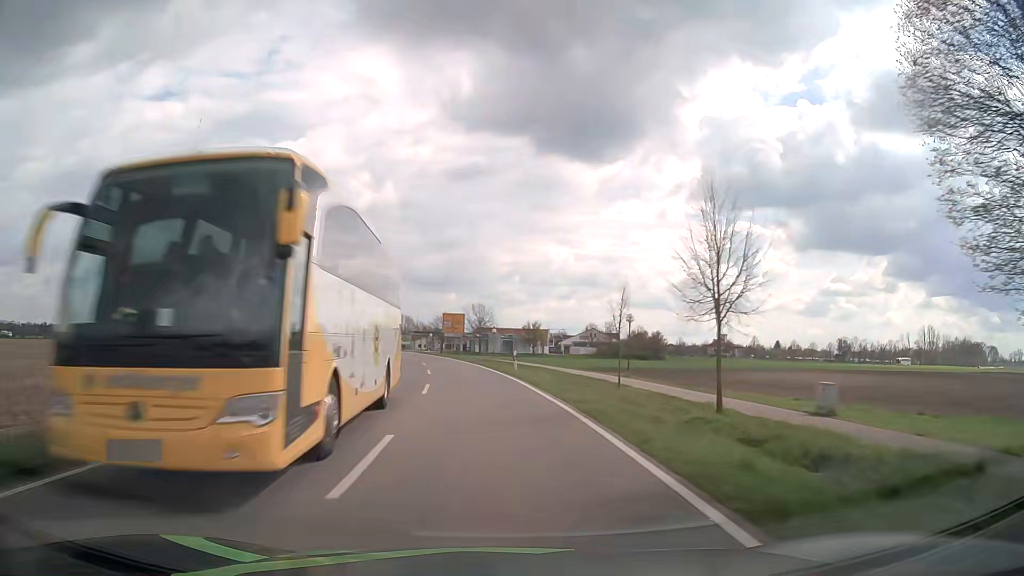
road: tertiary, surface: asphalt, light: Day
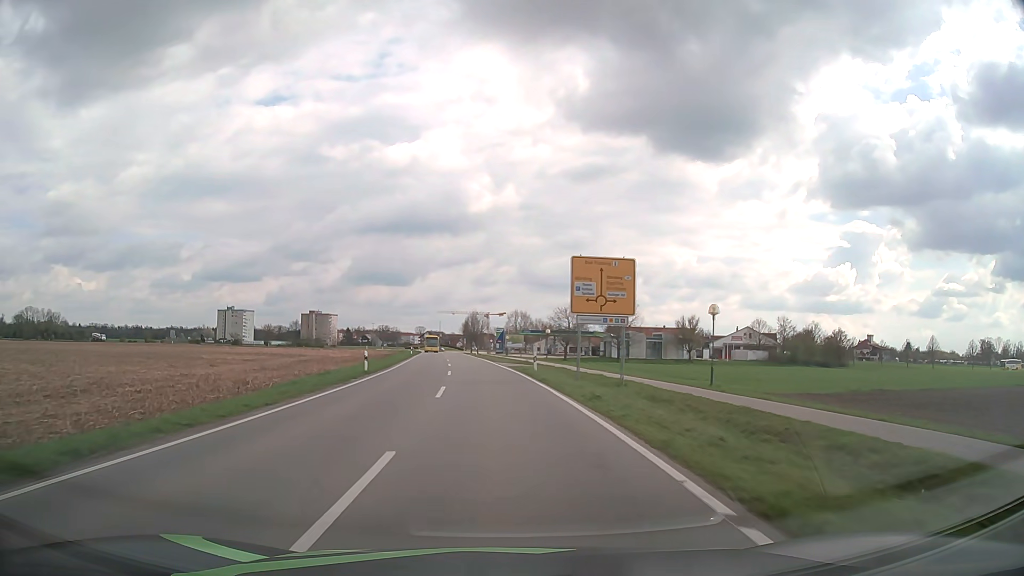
(-4.5, +49.8) m; -10°
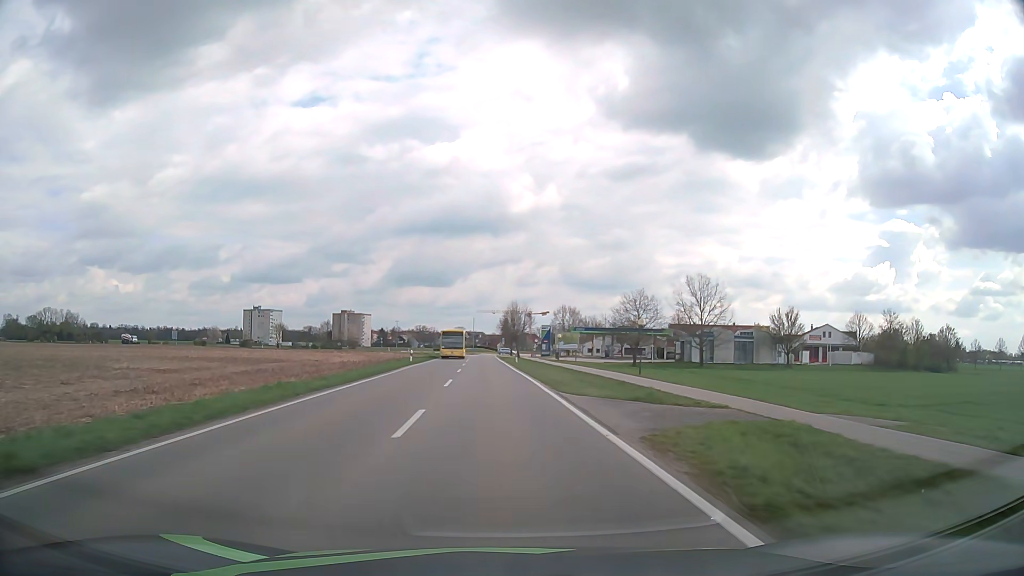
(-1.1, +31.0) m; -4°
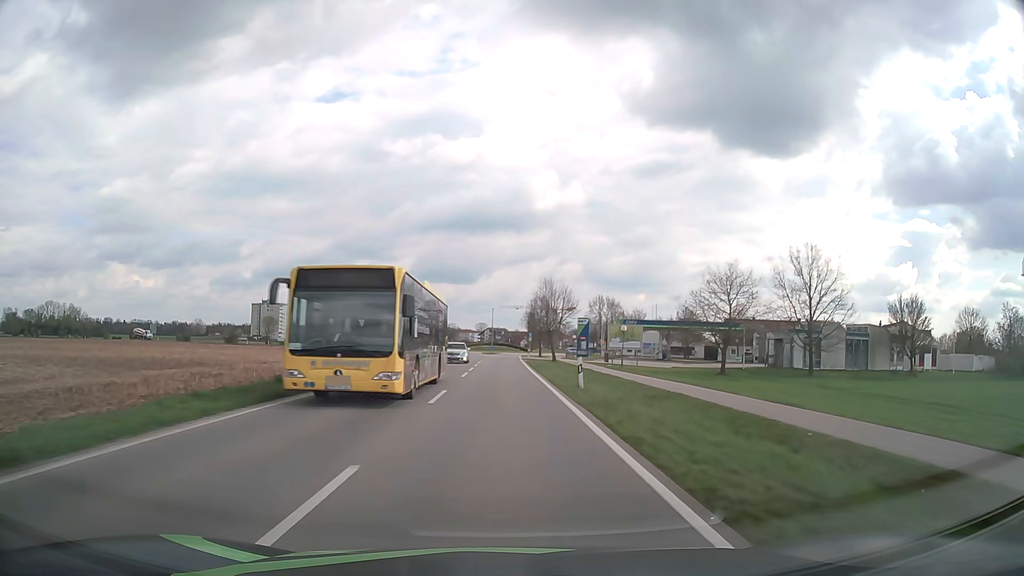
(-0.6, +30.8) m; -2°
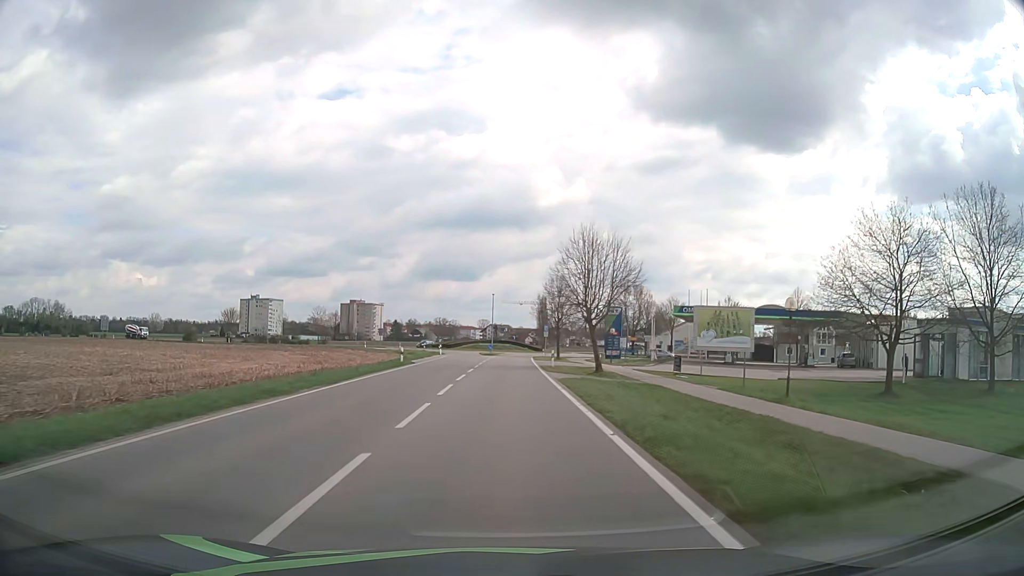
(-0.2, +30.1) m; 0°
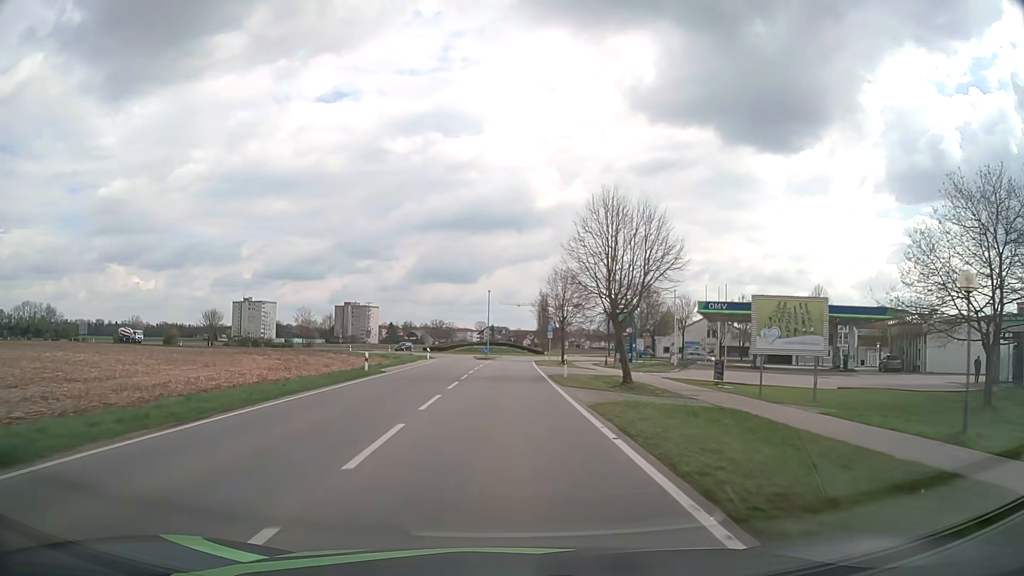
(0.0, +9.6) m; 0°
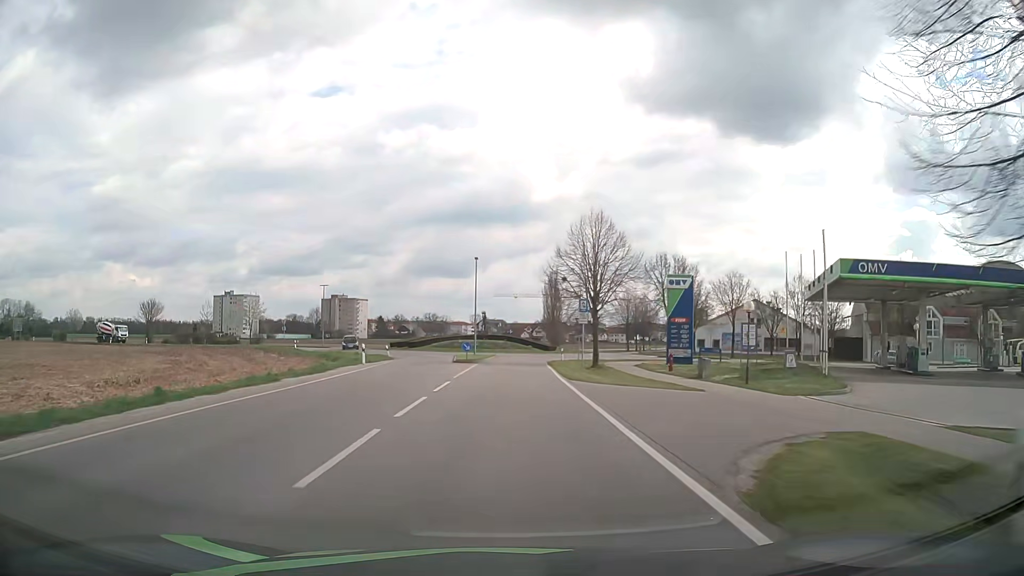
(+0.1, +27.0) m; 0°
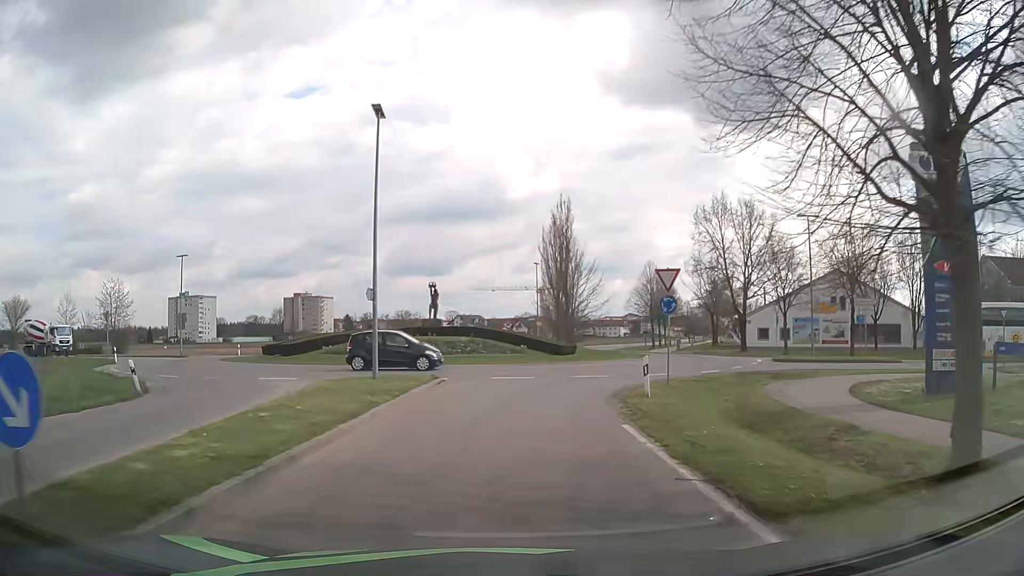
(+0.7, +35.9) m; +2°
(0, +10) (+1, +20) (+5, +29) (+11, +37) (+12, +47) (+8, +56) (0, +61) (-10, +61) (-18, +56) (-23, +47) m
